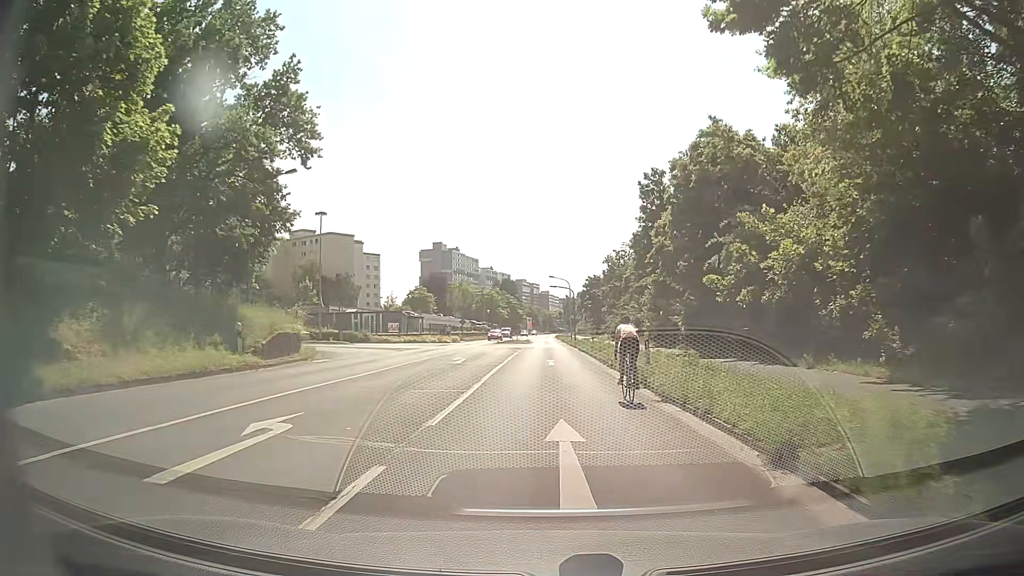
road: secondary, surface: asphalt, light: Day
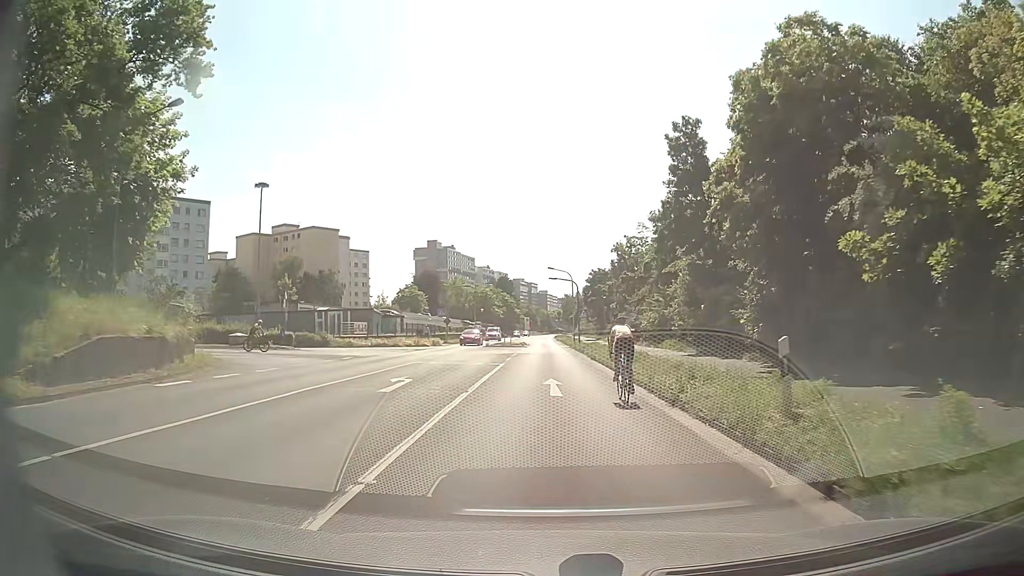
(+0.1, +11.3) m; +1°
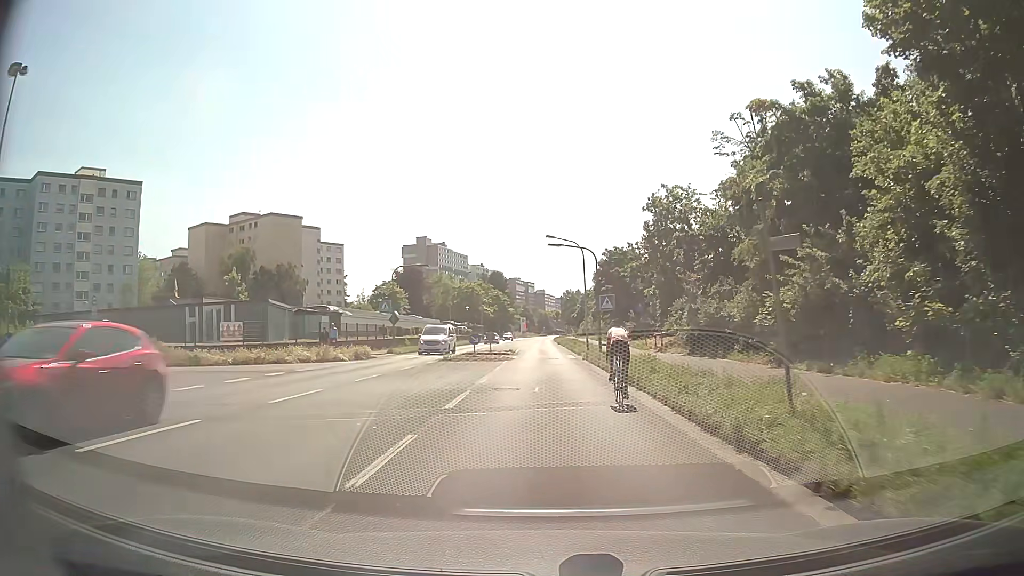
(-0.1, +23.2) m; 0°
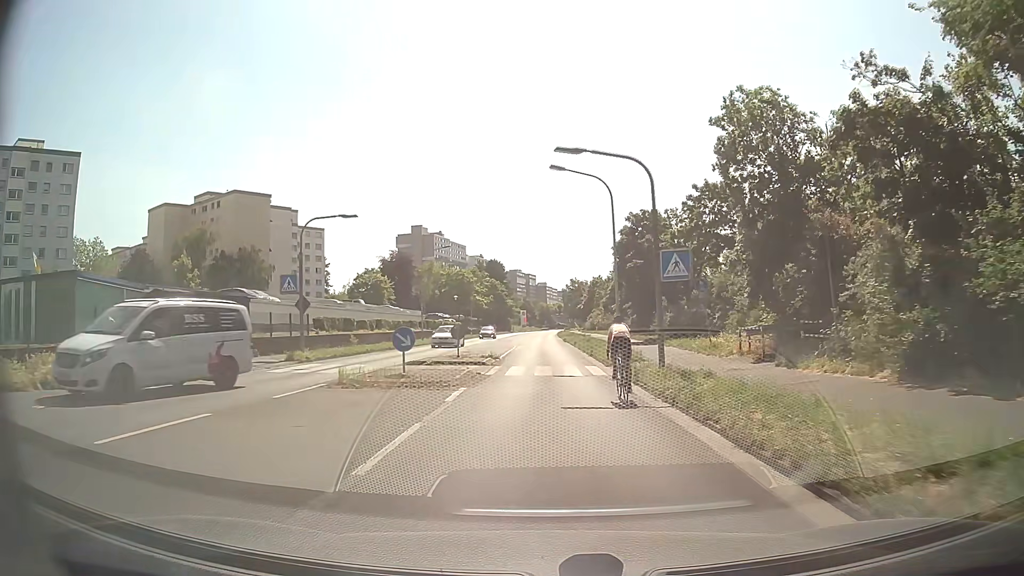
(-0.1, +17.5) m; -1°
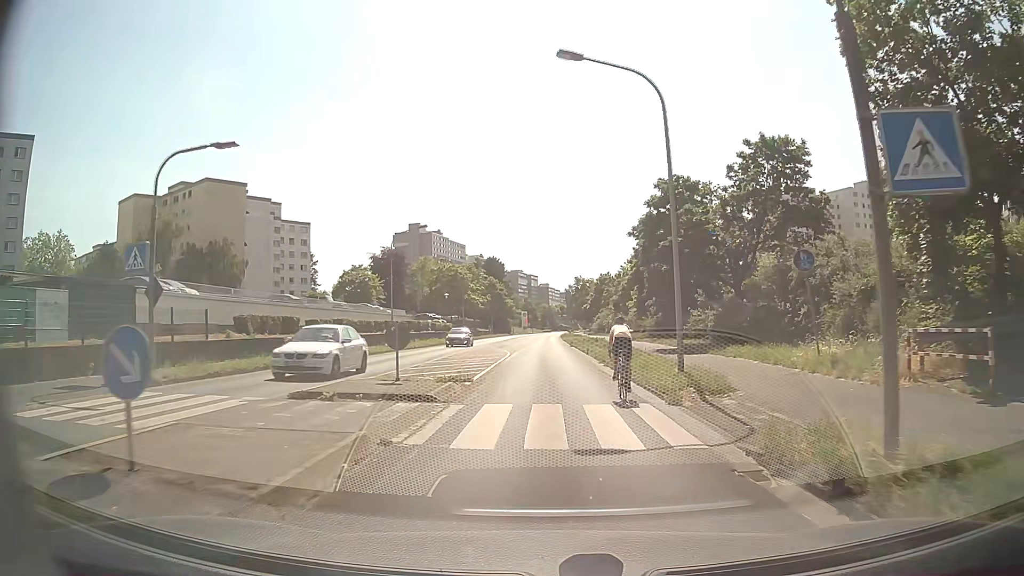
(+0.1, +11.5) m; 0°
